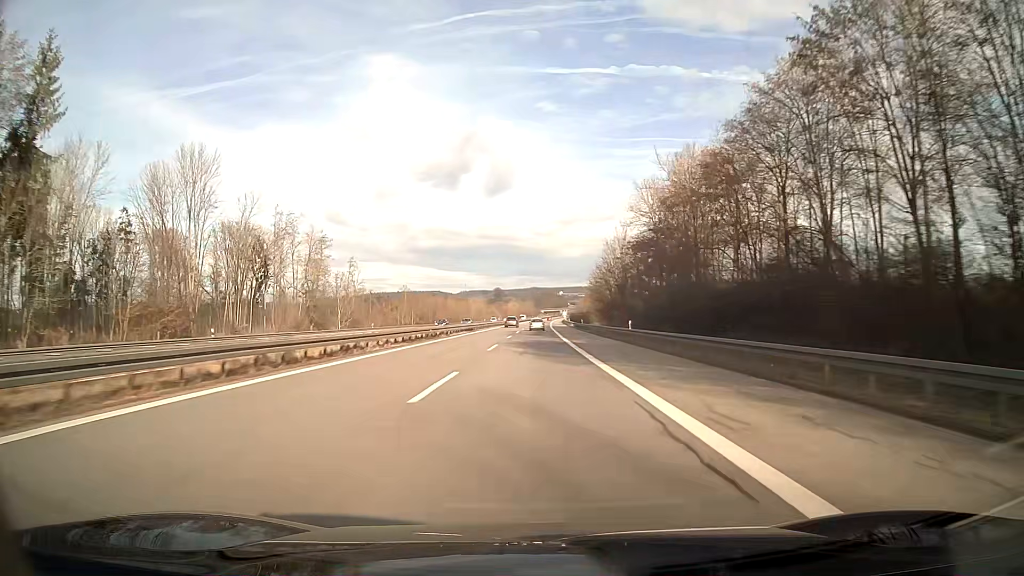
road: motorway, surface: asphalt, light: Day
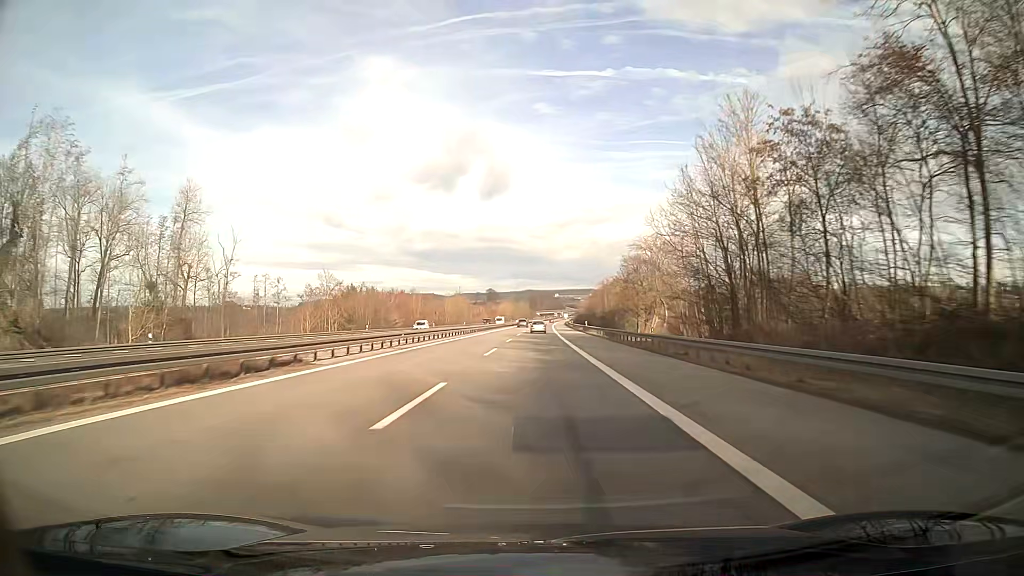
(+0.2, +57.0) m; 0°
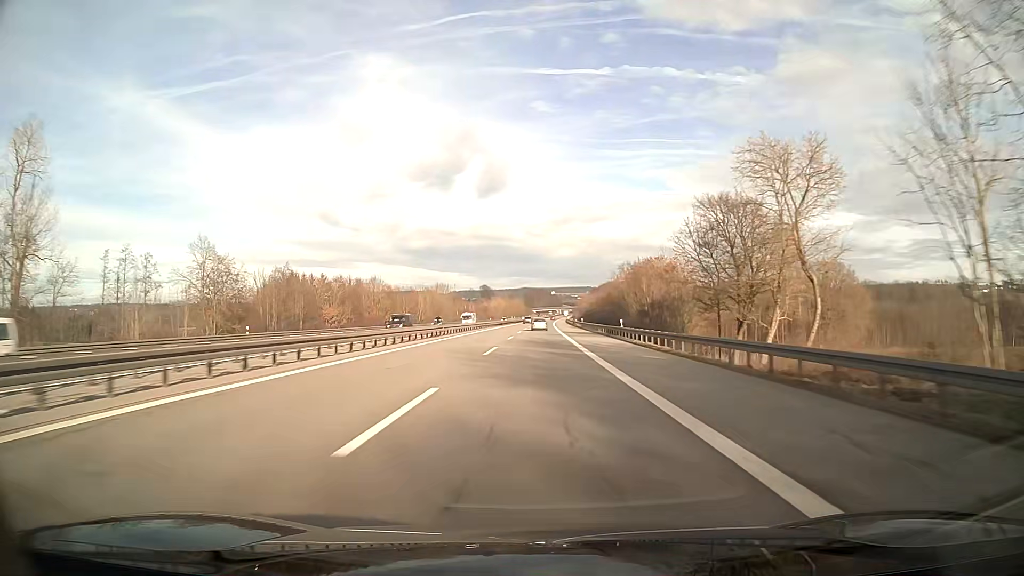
(+0.1, +38.0) m; 0°
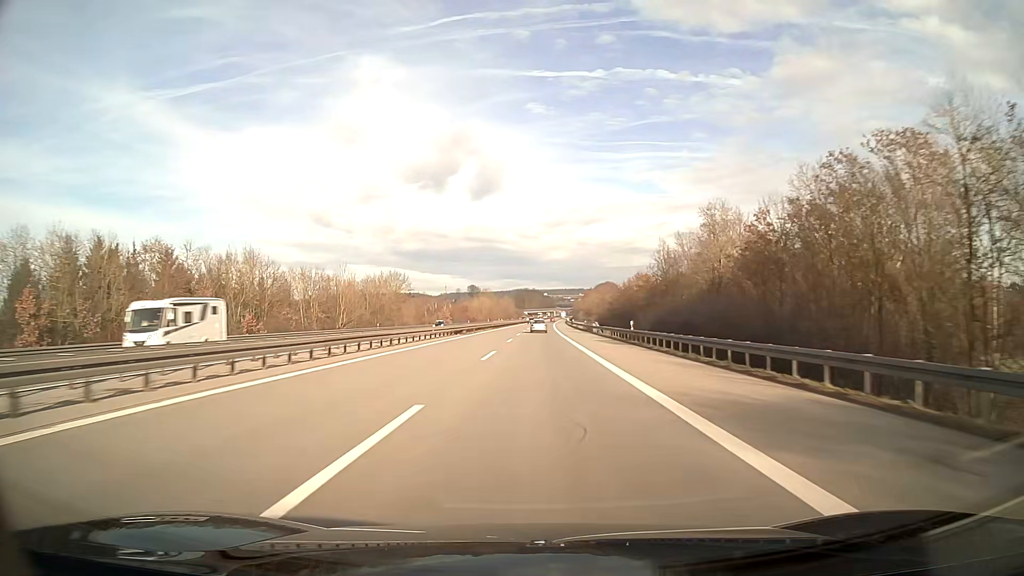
(+0.3, +57.0) m; +1°
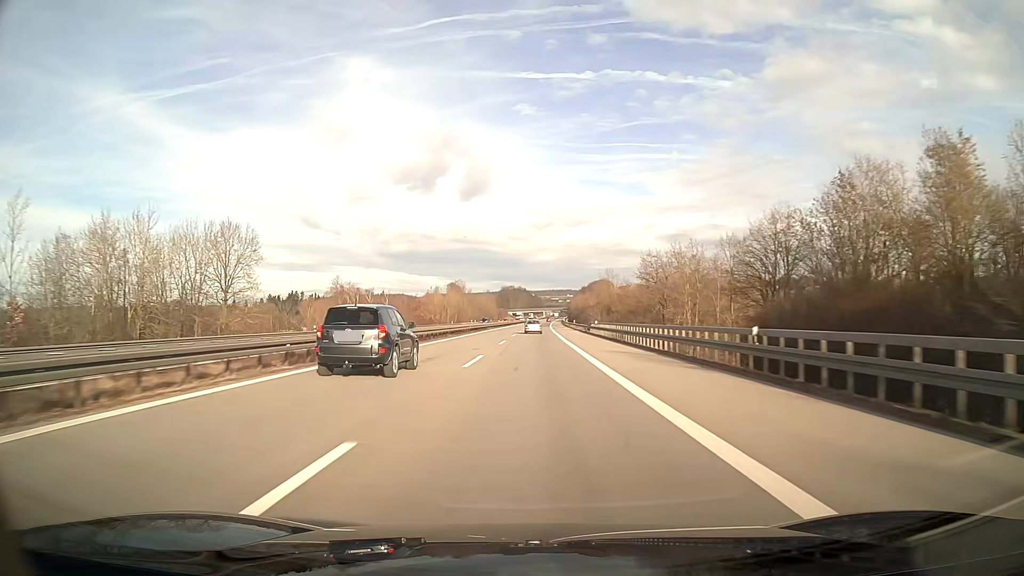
(+0.7, +76.0) m; +1°
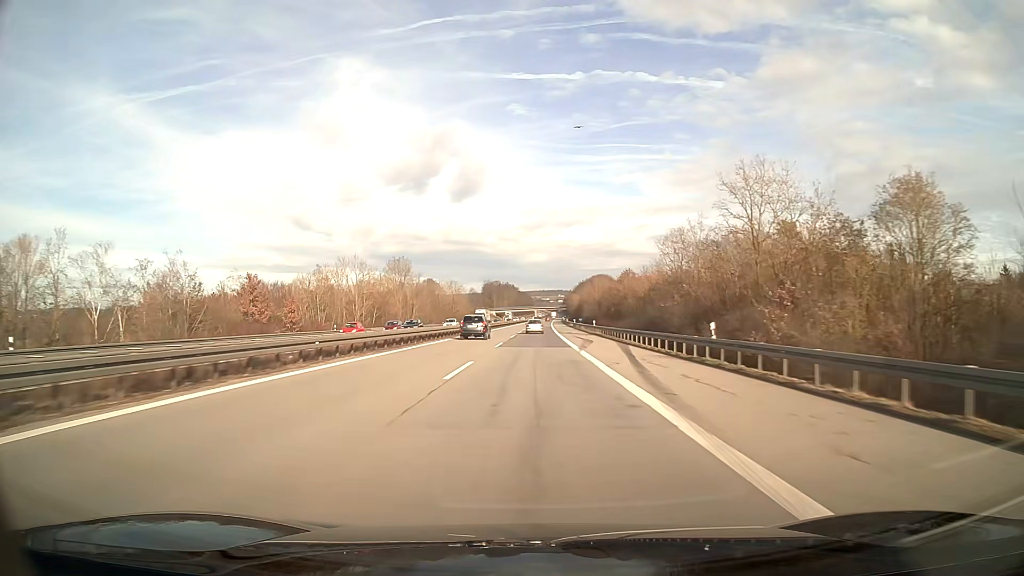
(+0.7, +95.0) m; +1°
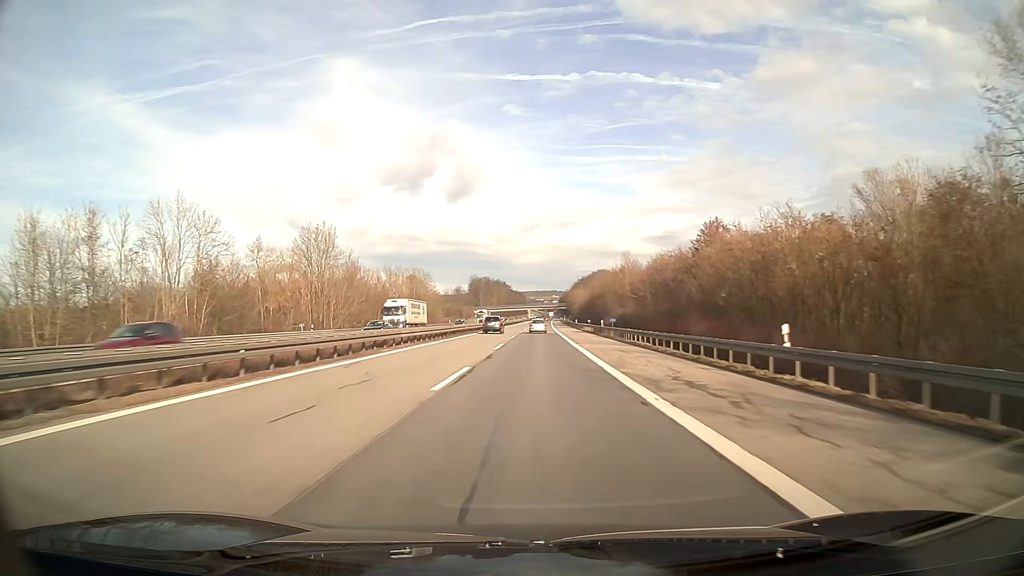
(+0.2, +57.0) m; +1°
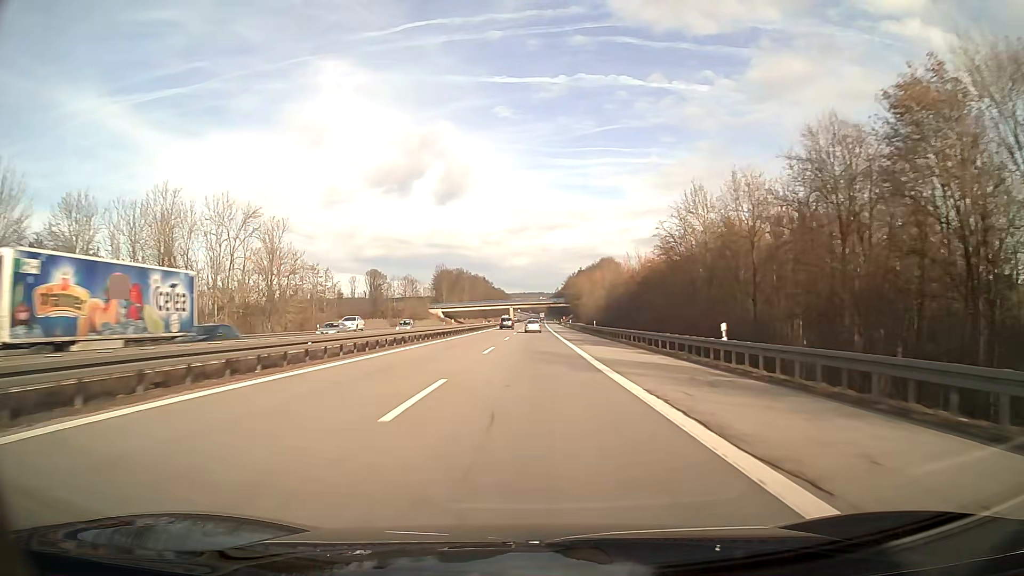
(+0.9, +95.0) m; +1°
